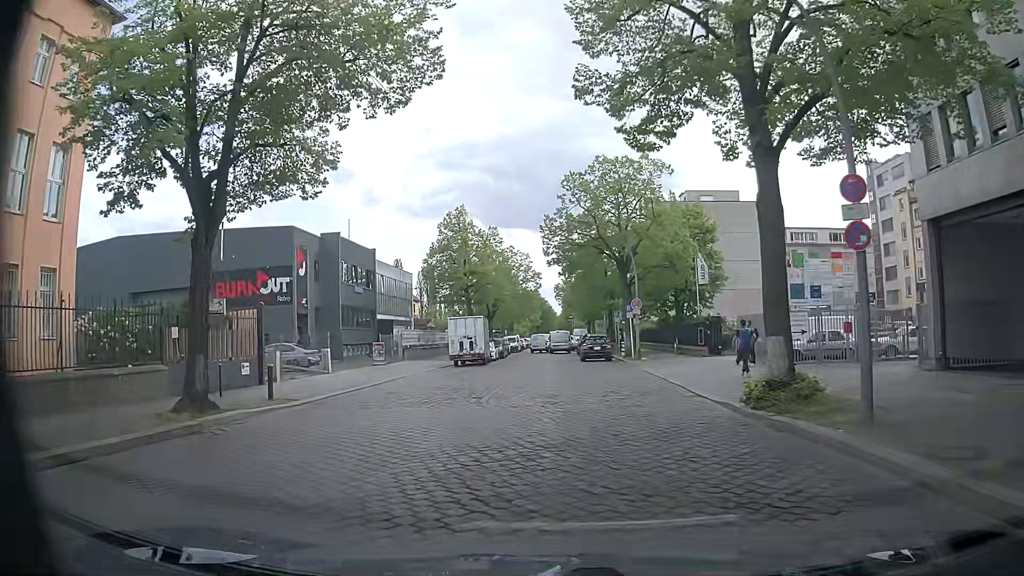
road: unclassified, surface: sett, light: Day
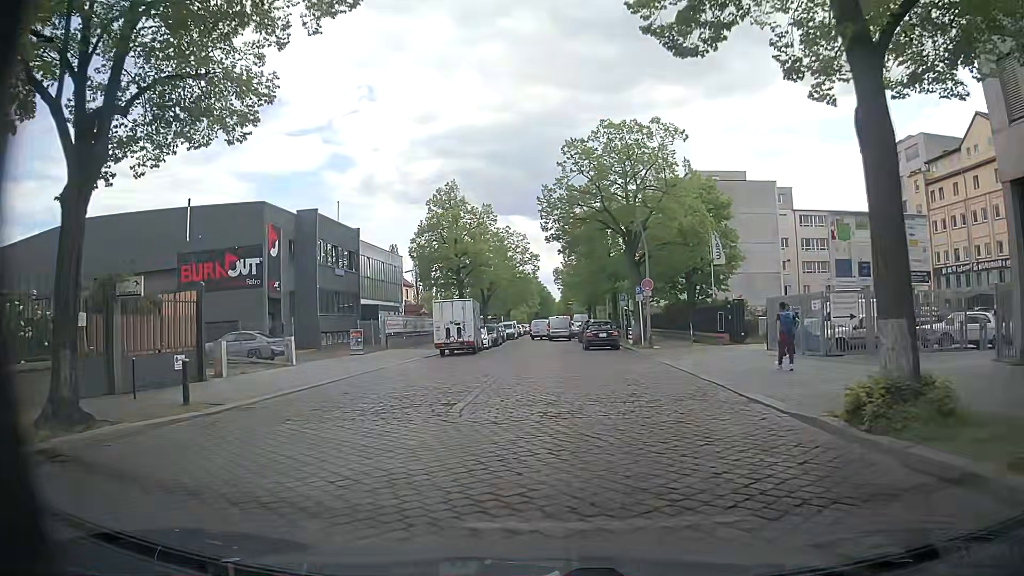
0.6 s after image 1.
(0.0, +4.6) m; 0°
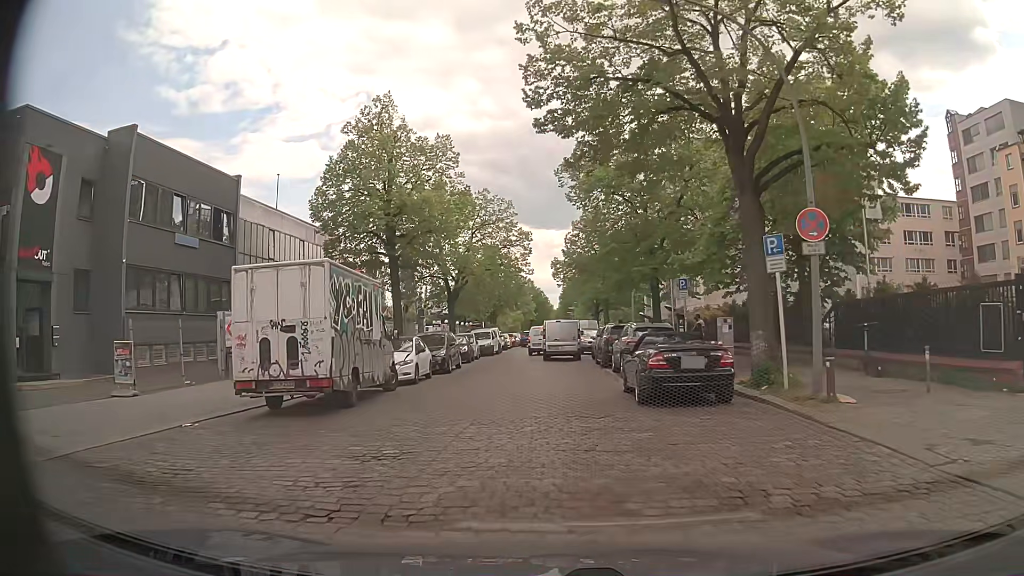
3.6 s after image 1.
(0.0, +21.4) m; 0°
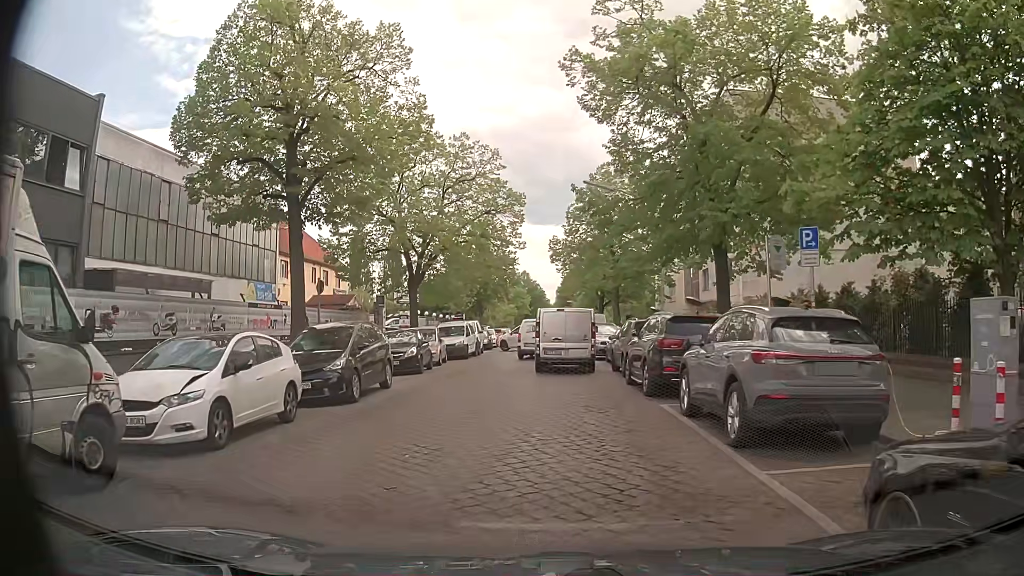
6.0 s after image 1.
(-0.1, +11.8) m; 0°
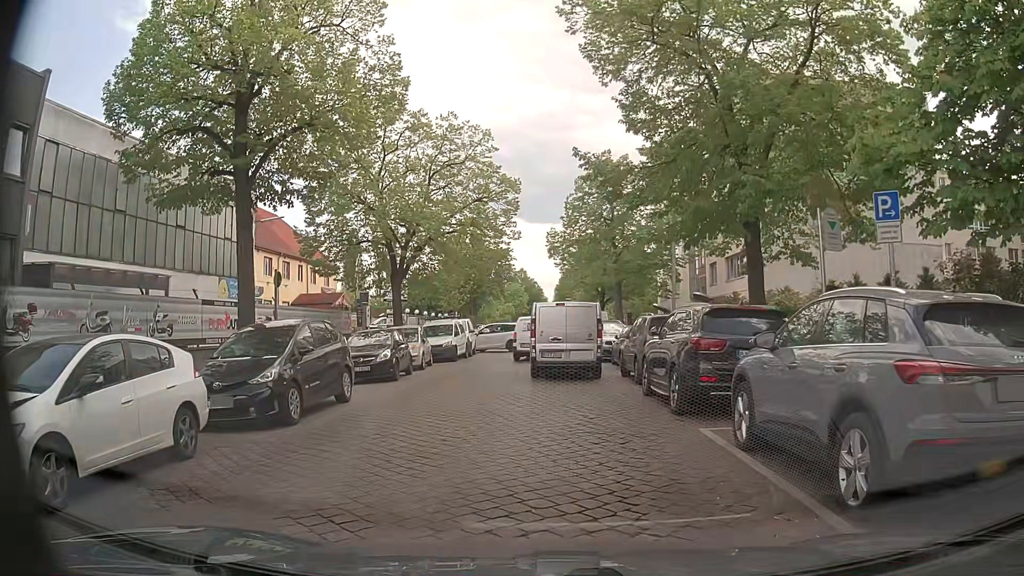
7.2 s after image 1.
(0.0, +3.1) m; +1°
